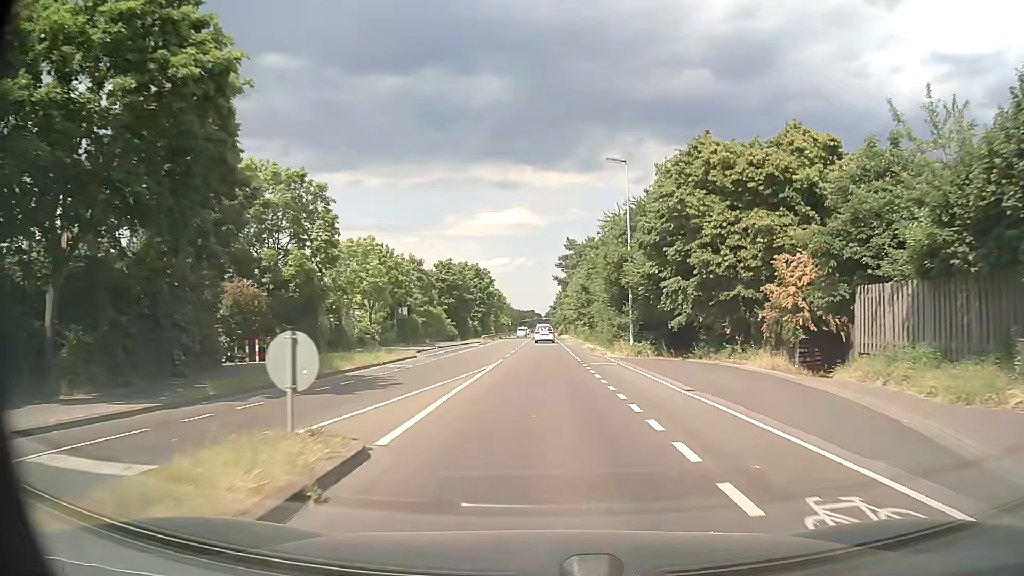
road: secondary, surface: asphalt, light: Day
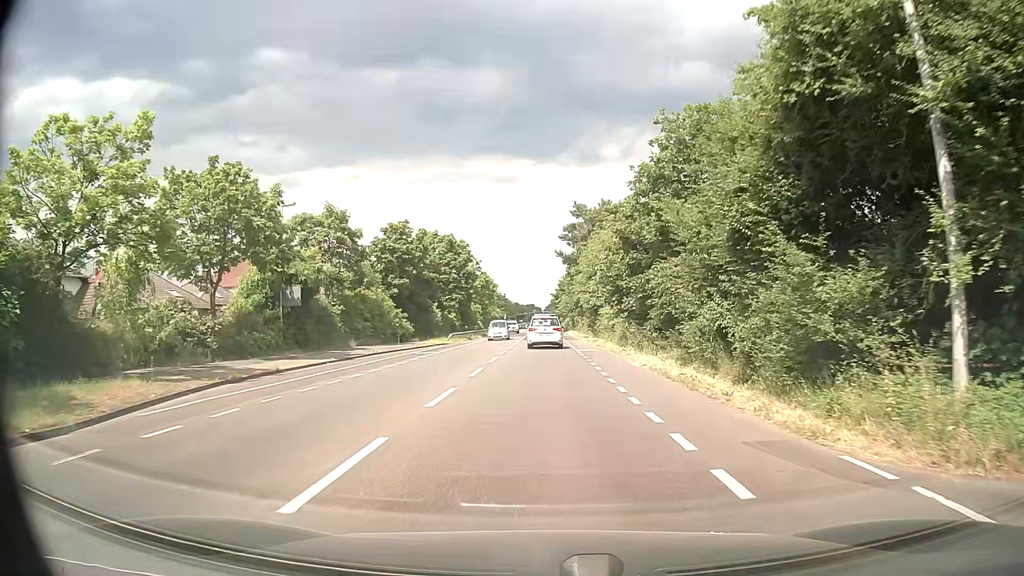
(0.0, +27.6) m; -1°
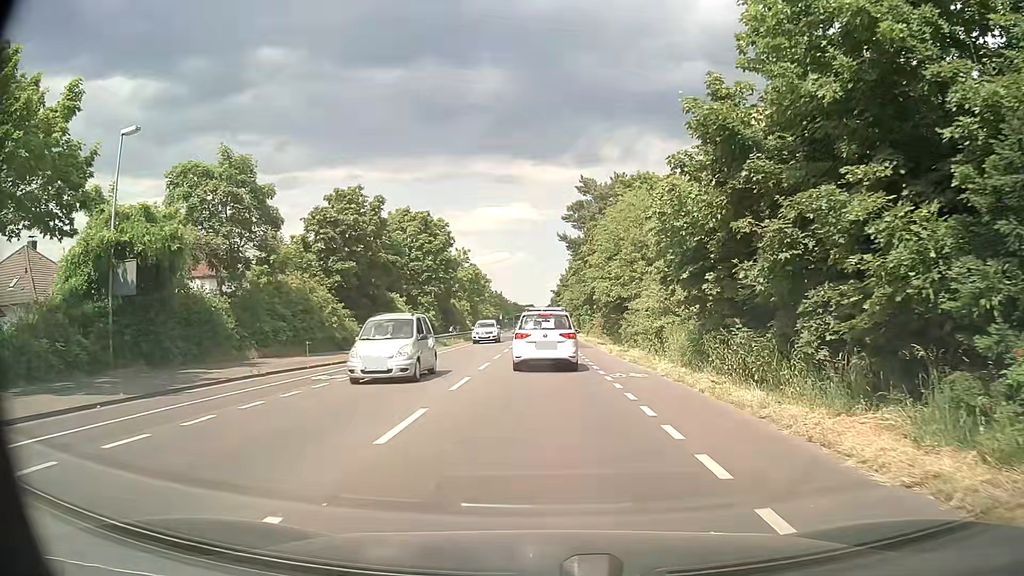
(+0.2, +15.0) m; 0°
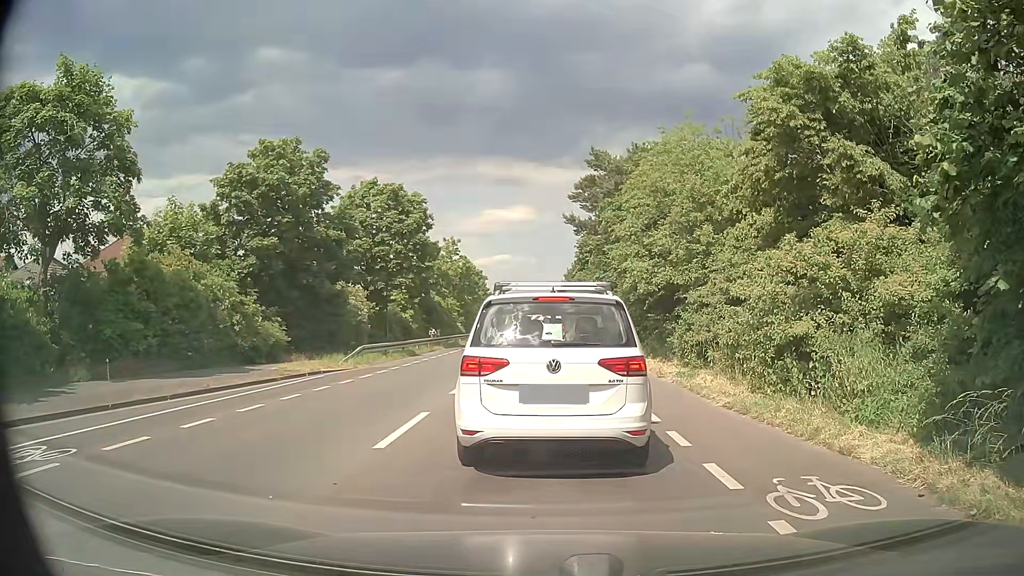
(0.0, +11.7) m; 0°
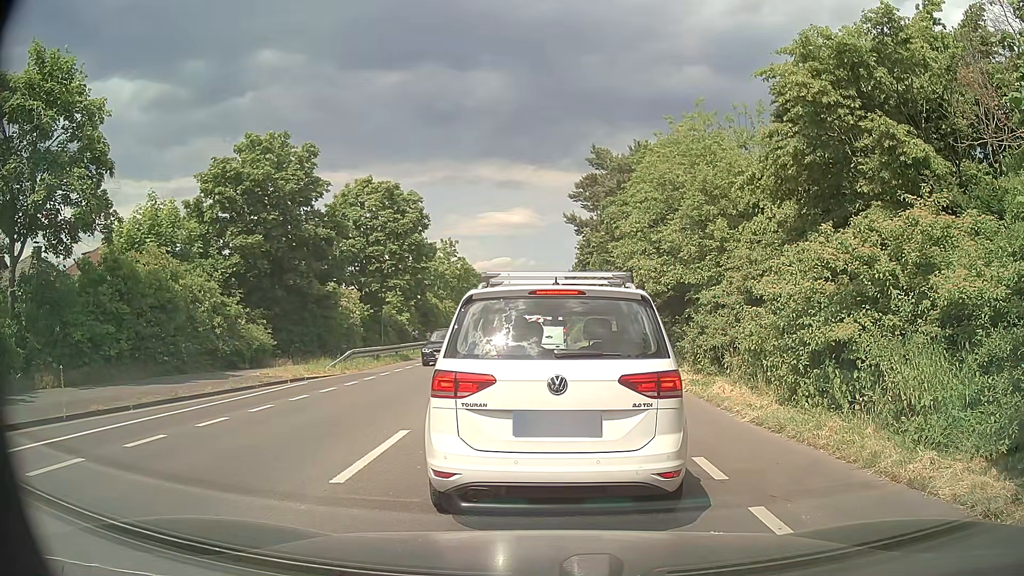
(0.0, +1.6) m; 0°
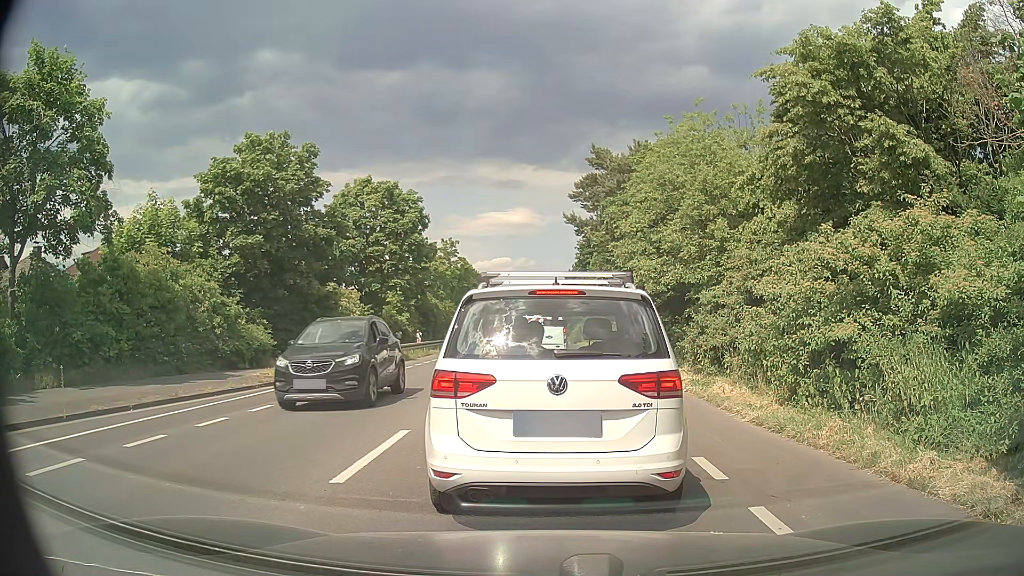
(0.0, 0.0) m; 0°
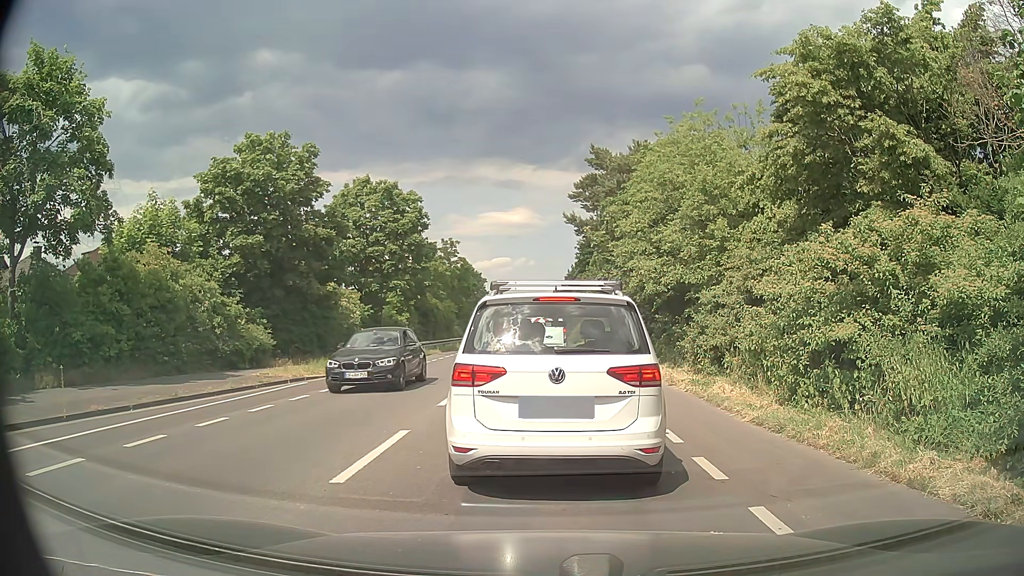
(0.0, 0.0) m; 0°
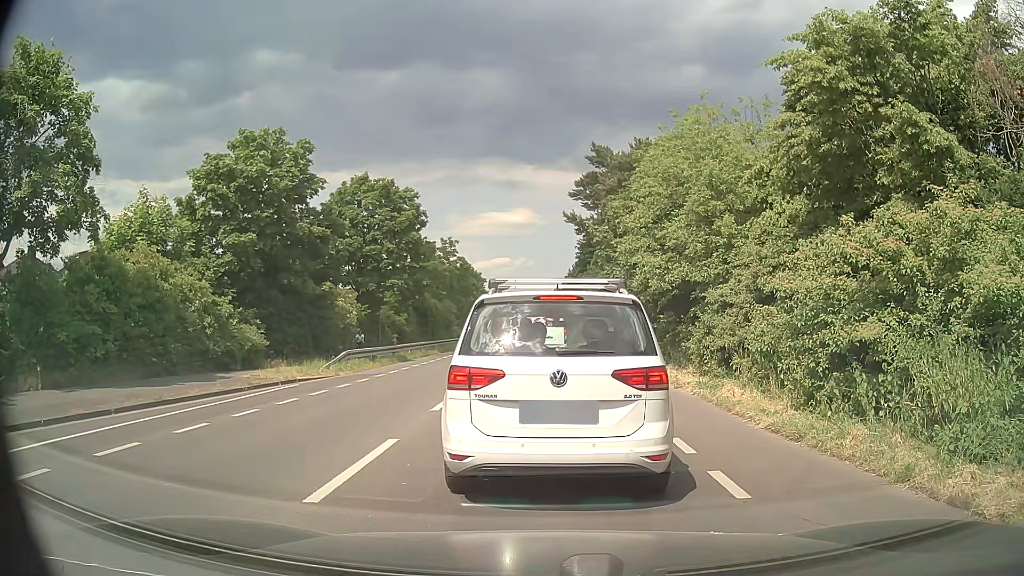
(0.0, +0.6) m; 0°
